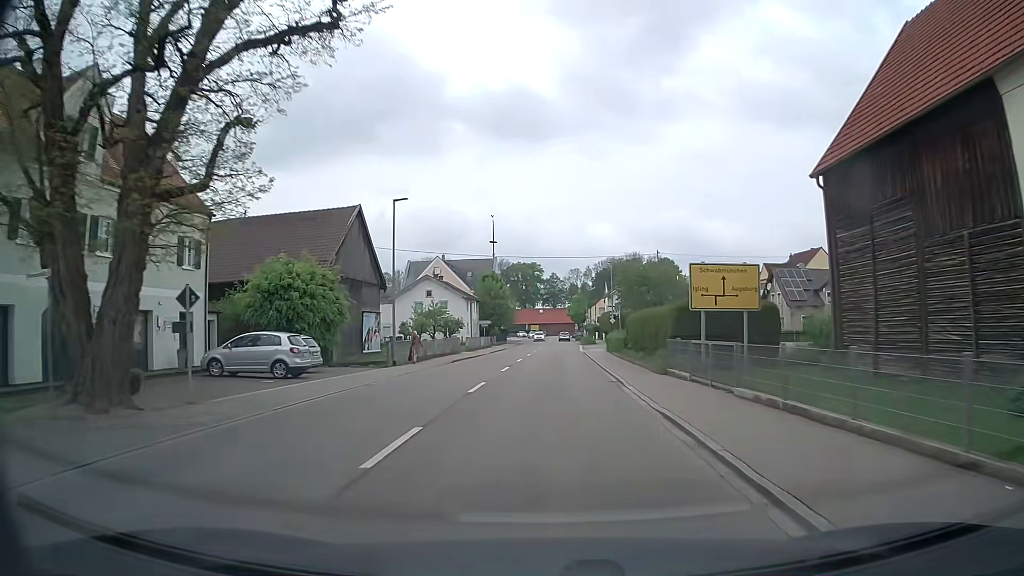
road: tertiary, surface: asphalt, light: Day
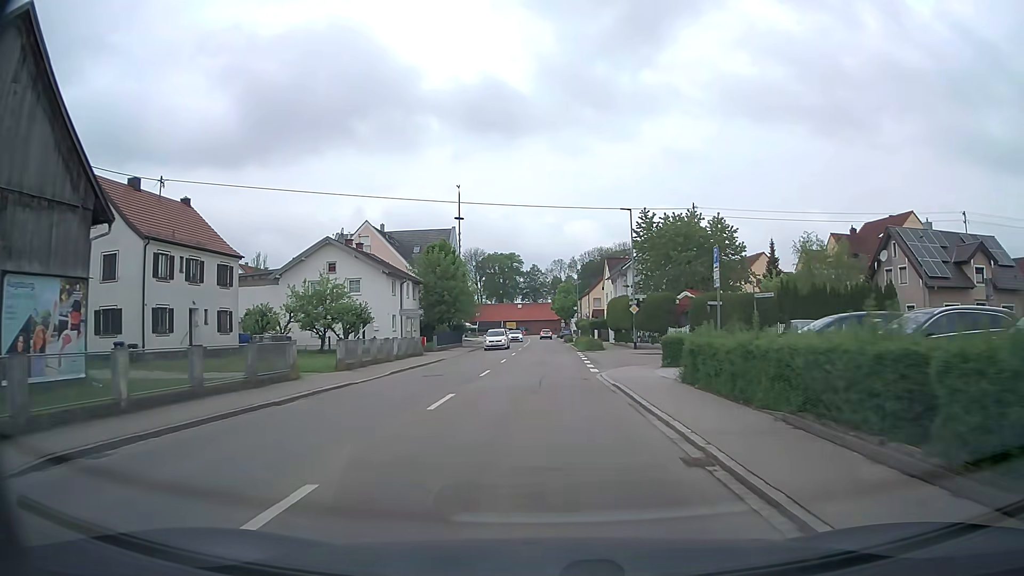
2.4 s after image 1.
(+0.7, +31.0) m; +2°
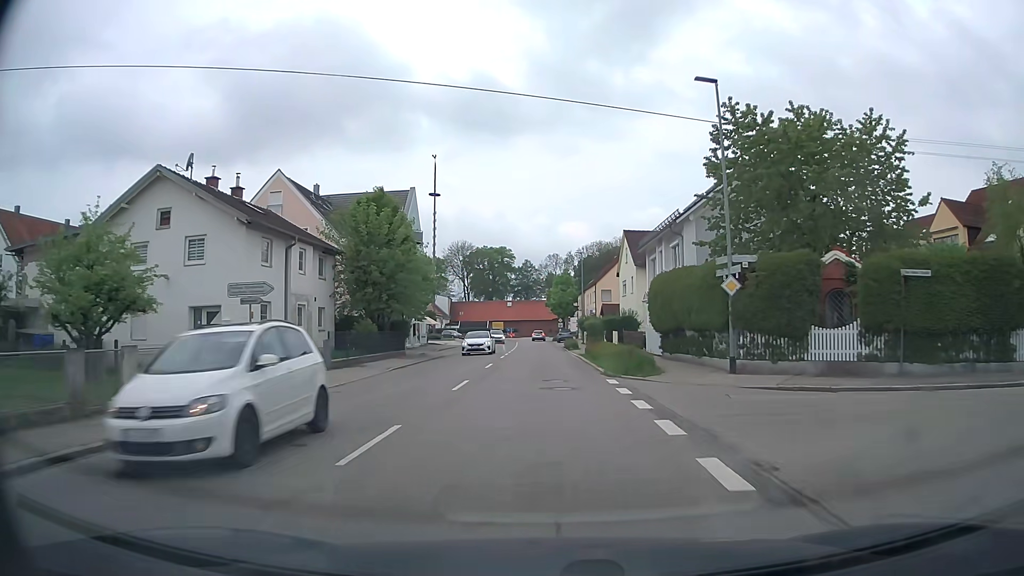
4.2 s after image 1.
(+0.1, +23.1) m; +1°
